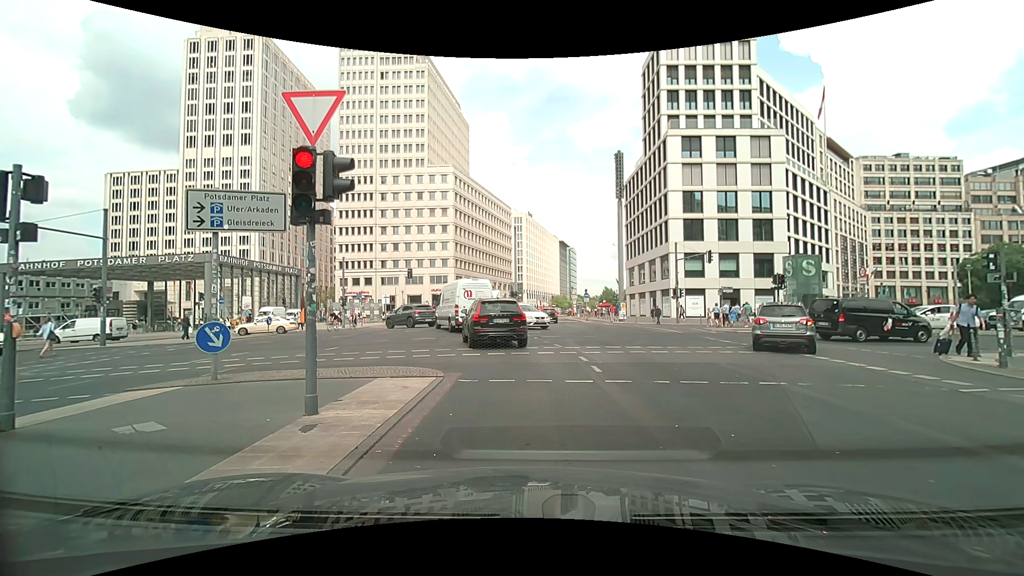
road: secondary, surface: asphalt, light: Day
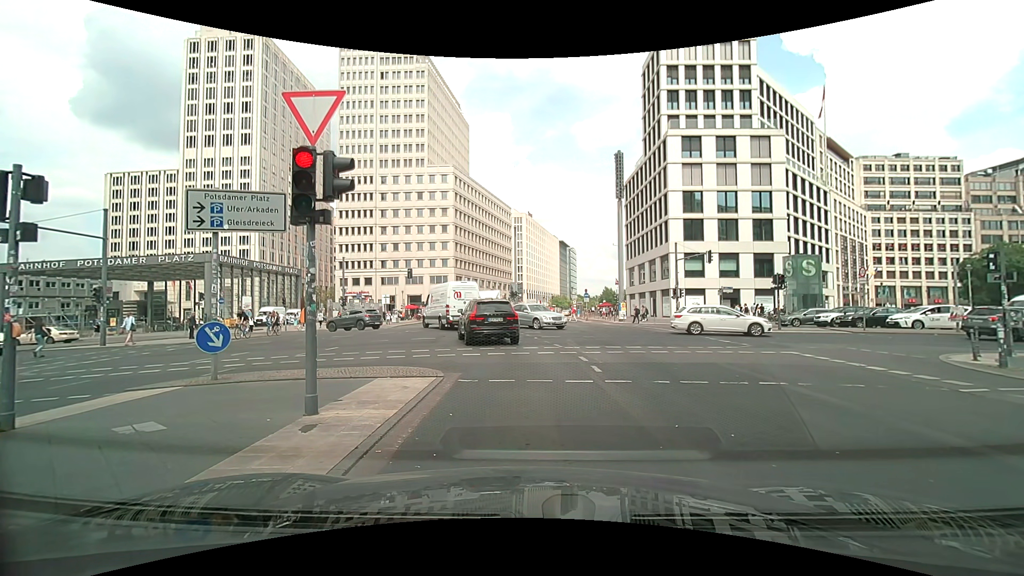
(0.0, 0.0) m; 0°
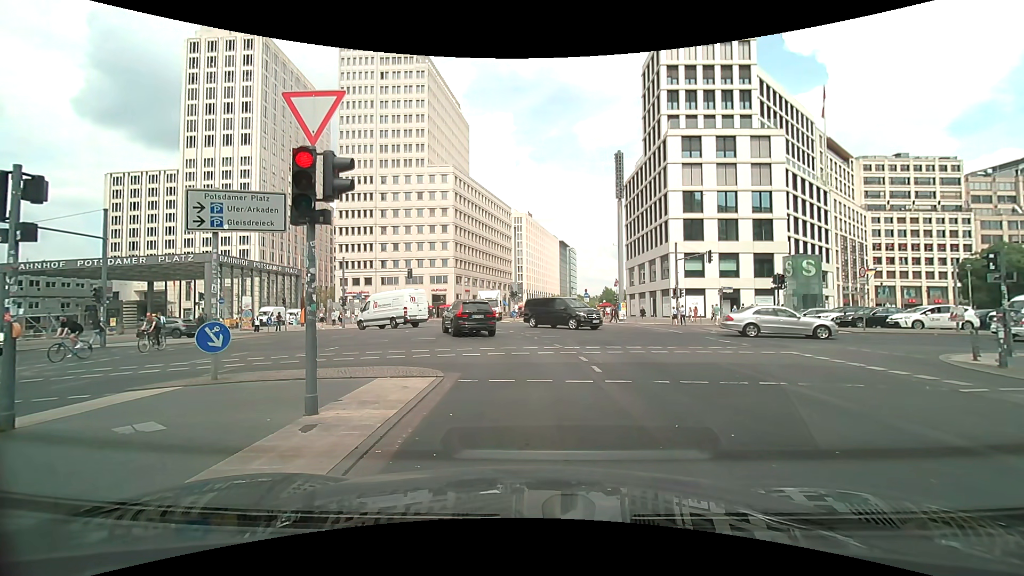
(0.0, 0.0) m; 0°
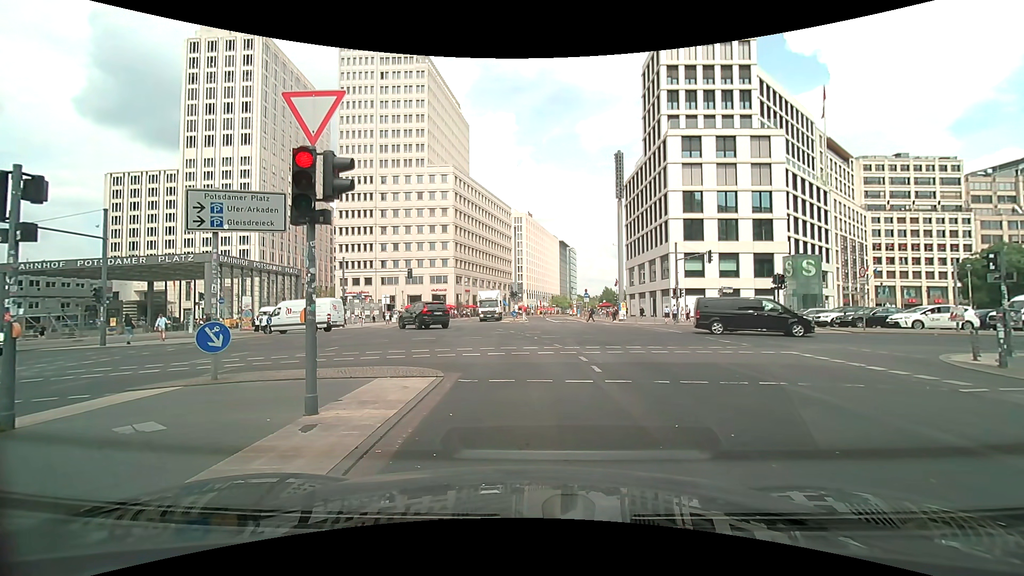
(0.0, 0.0) m; 0°
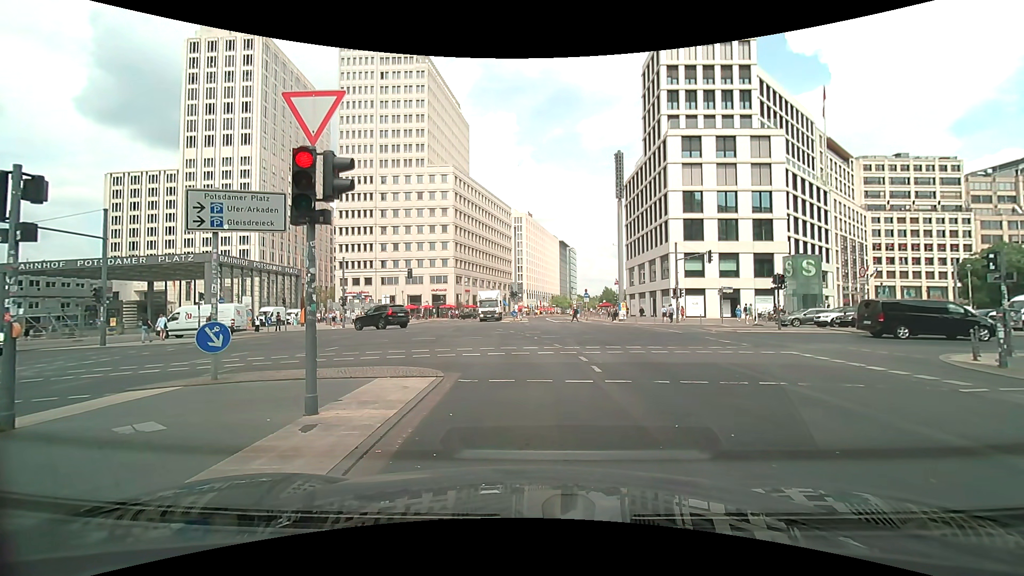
(0.0, 0.0) m; 0°
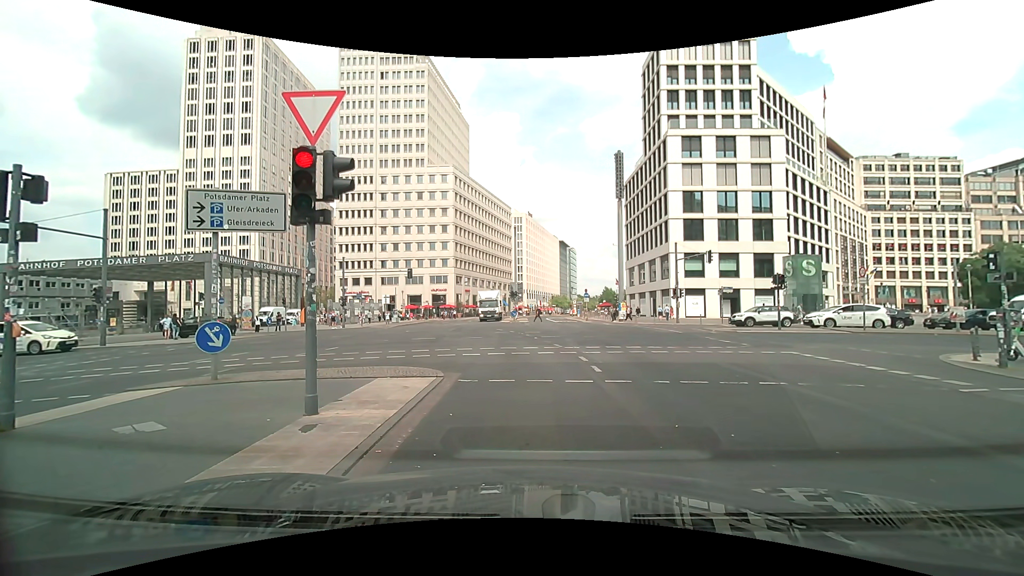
(0.0, 0.0) m; 0°
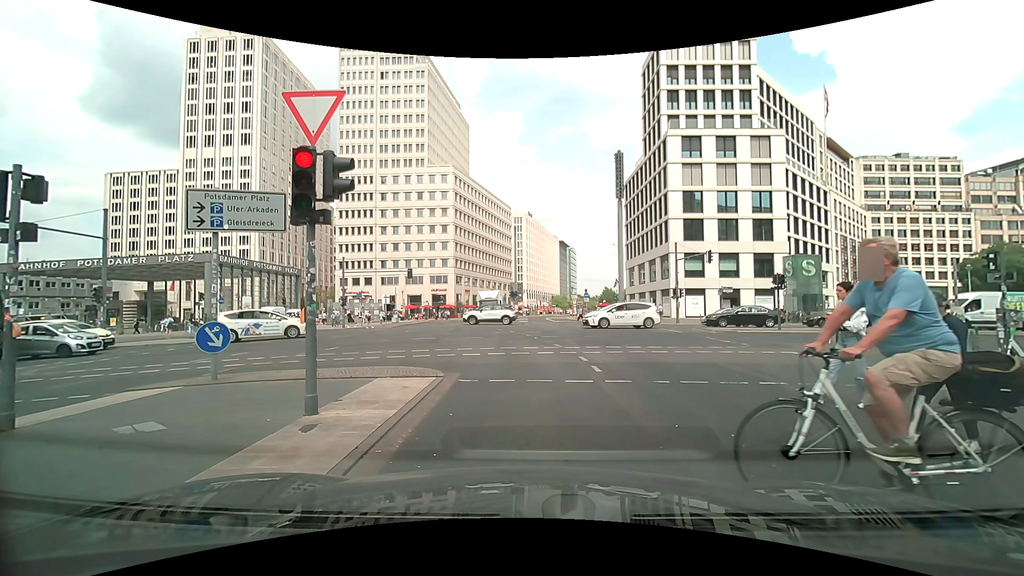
(0.0, 0.0) m; 0°
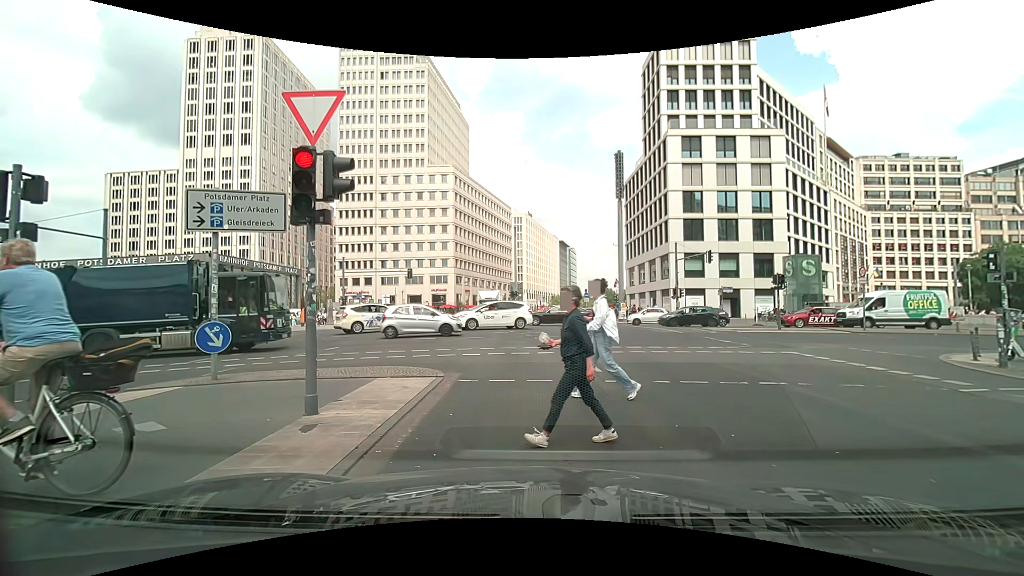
(0.0, 0.0) m; 0°
